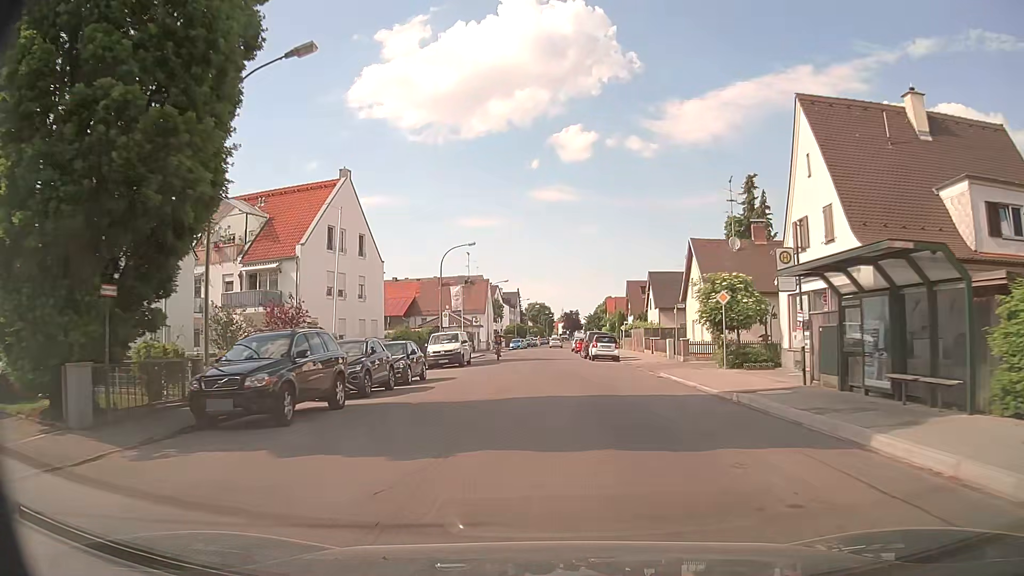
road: tertiary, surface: asphalt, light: Day
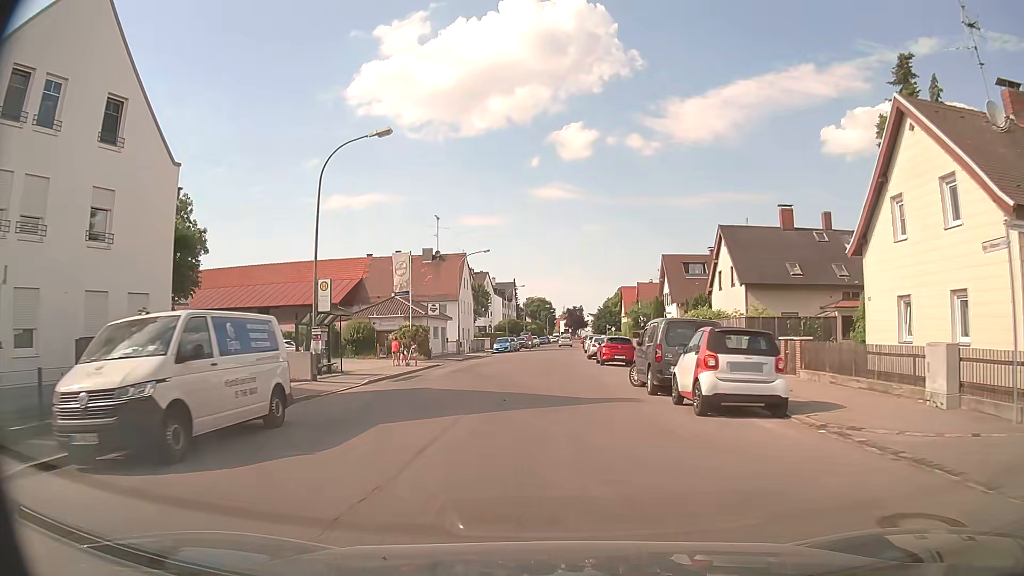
(+0.2, +28.3) m; 0°
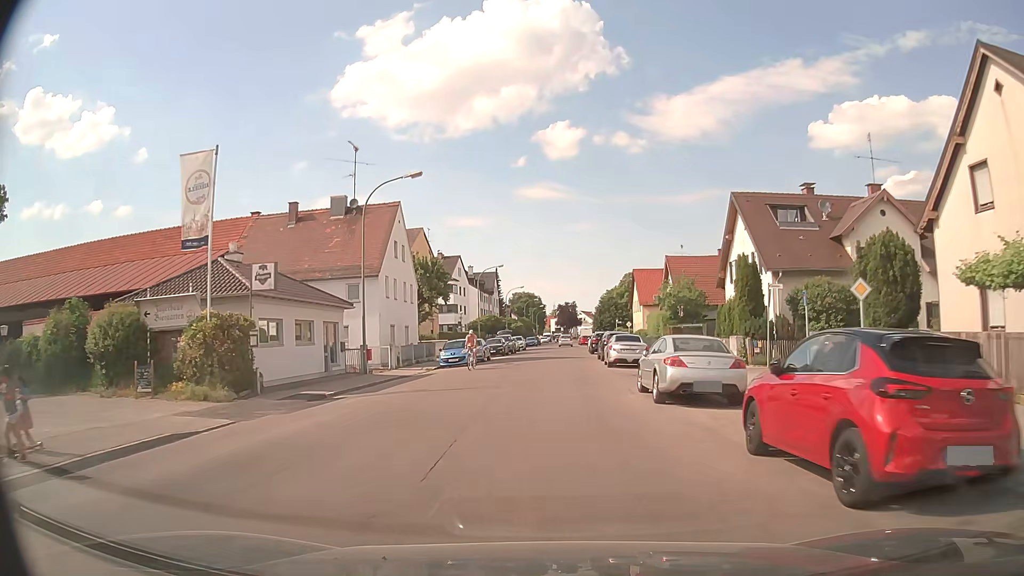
(+0.1, +27.8) m; +1°
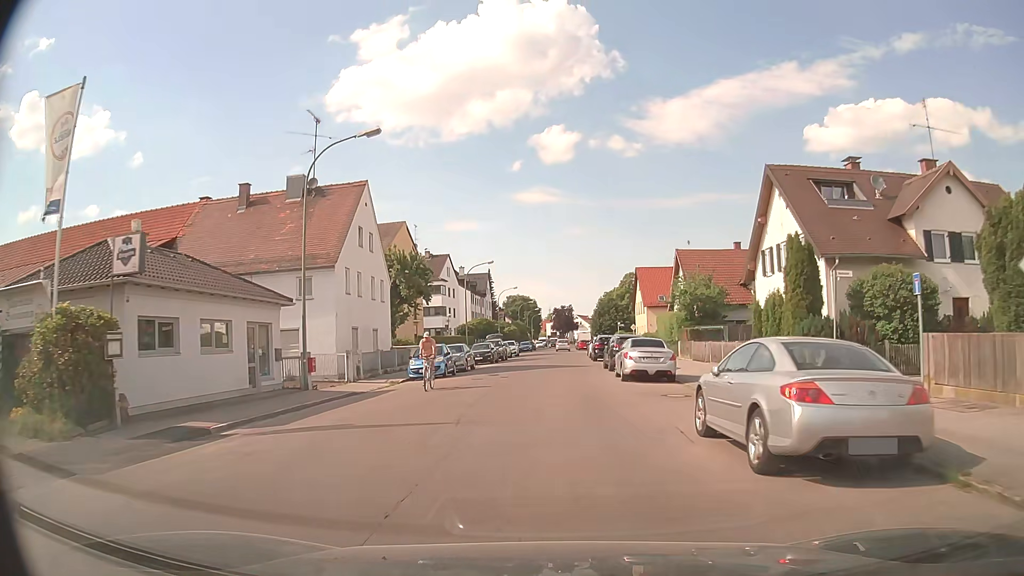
(0.0, +7.0) m; 0°
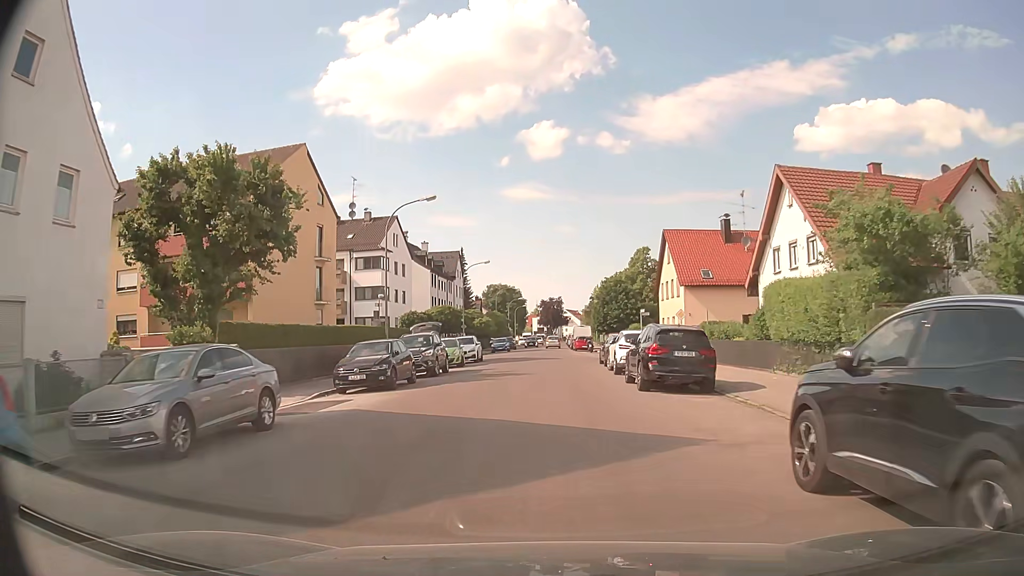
(+0.3, +26.4) m; +1°
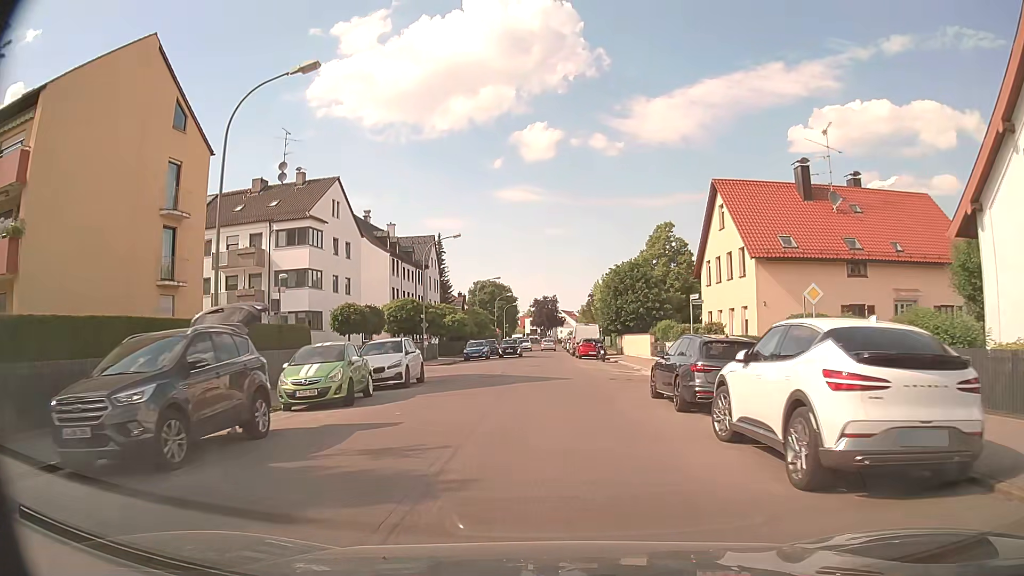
(+0.1, +18.1) m; +1°
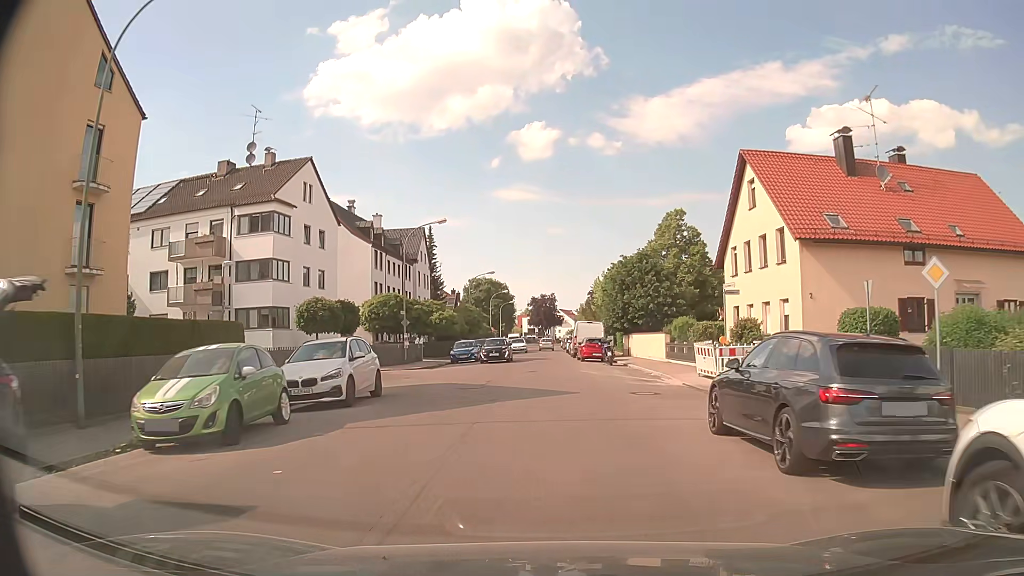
(0.0, +5.9) m; 0°
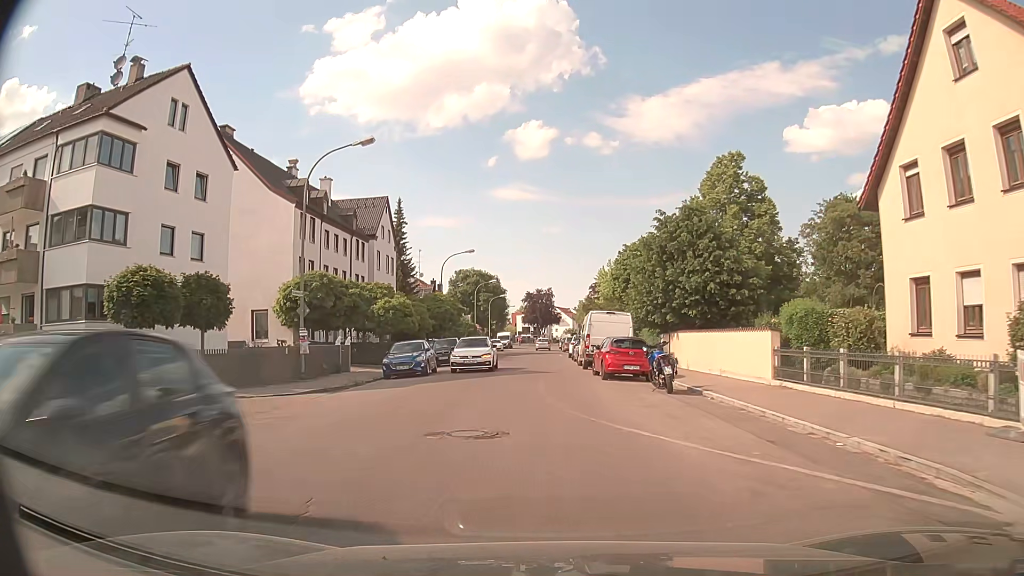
(0.0, +17.4) m; +1°
(0, +10) (0, +20) (0, +30) (-1, +40) (-1, +50) (-1, +60) (-1, +70) (-1, +80) (-1, +90) (-1, +100) m
